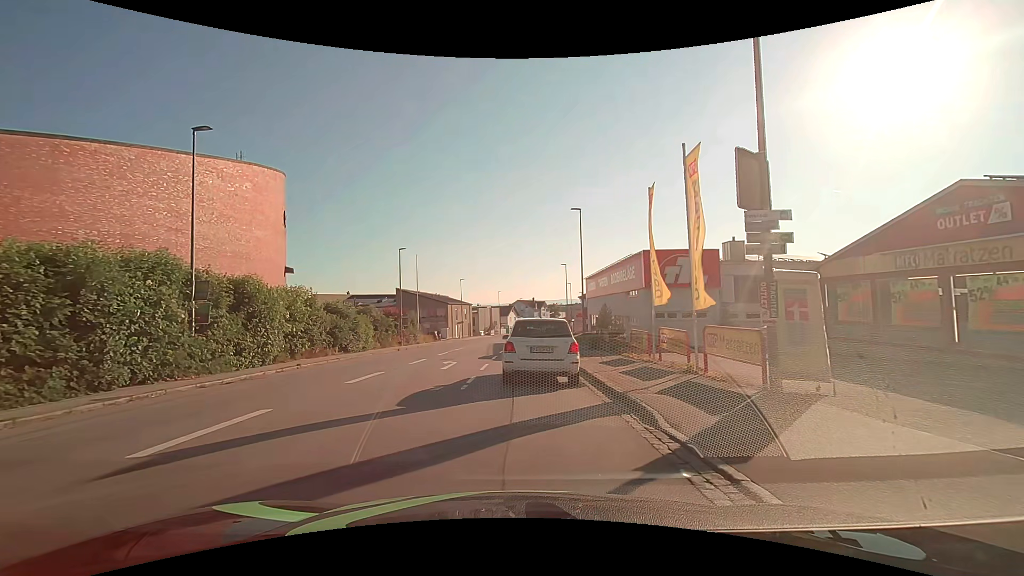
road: tertiary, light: Day
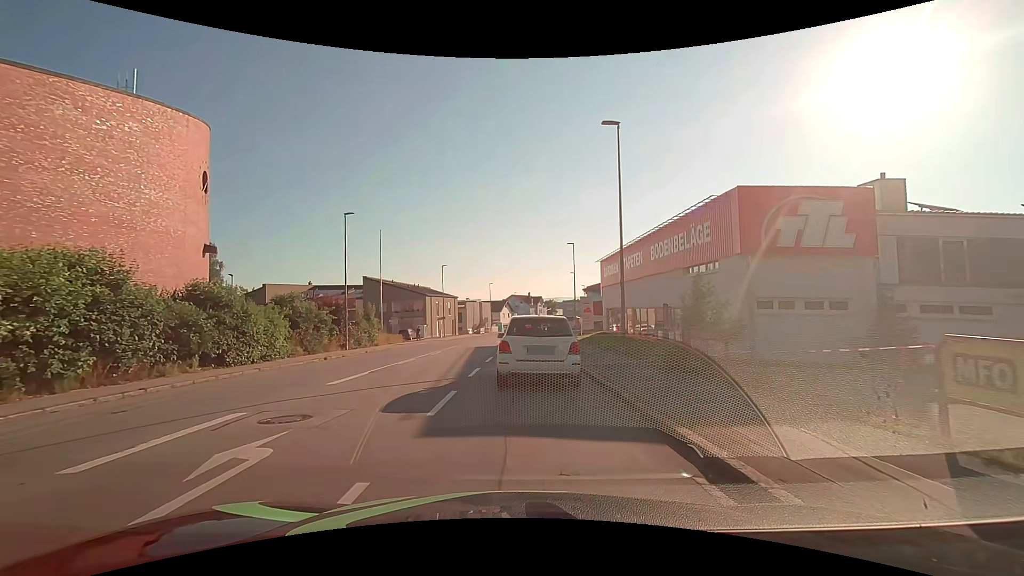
(-0.2, +15.4) m; 0°
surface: asphalt
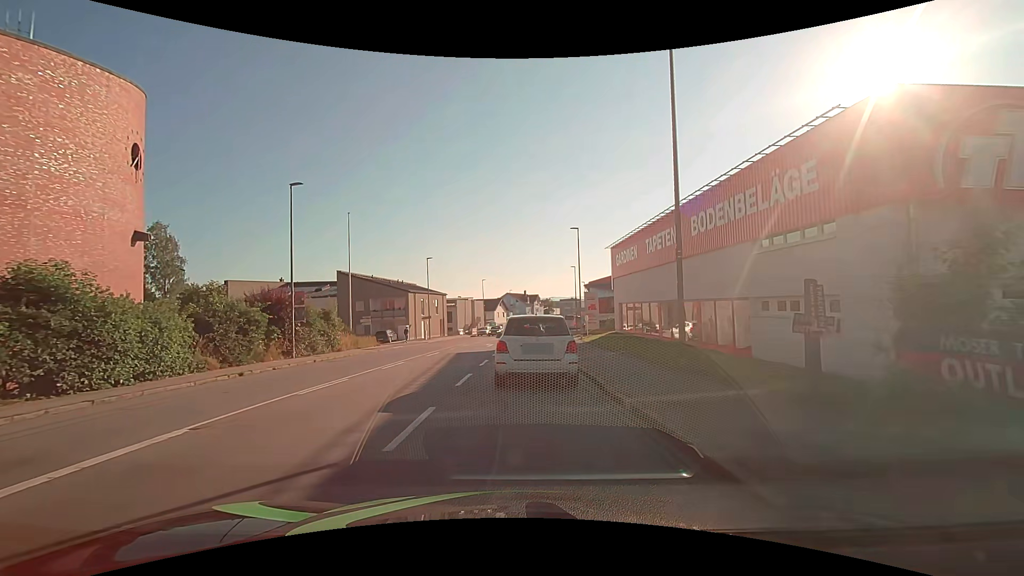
(0.0, +8.1) m; 0°
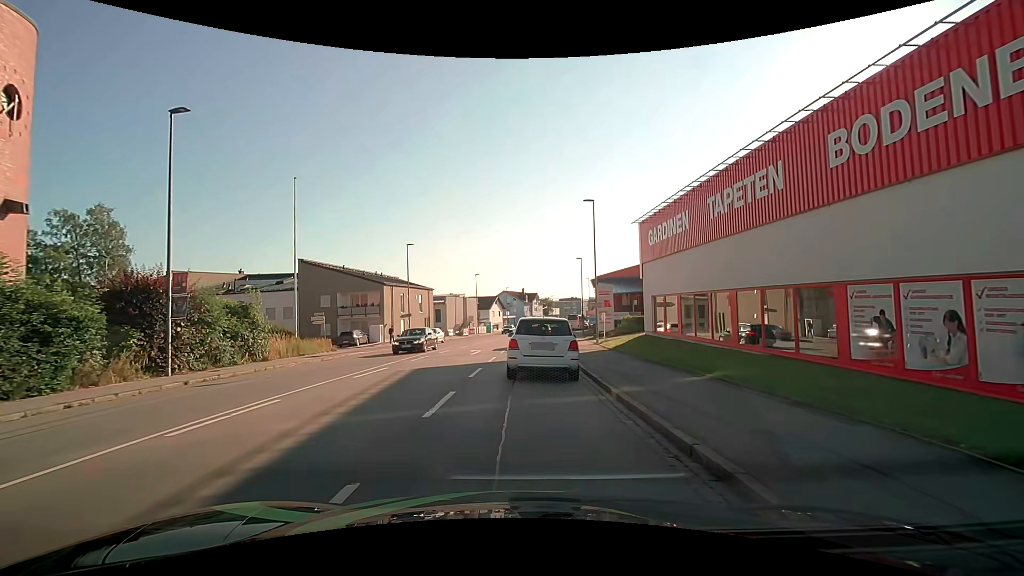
(+0.1, +10.3) m; +1°
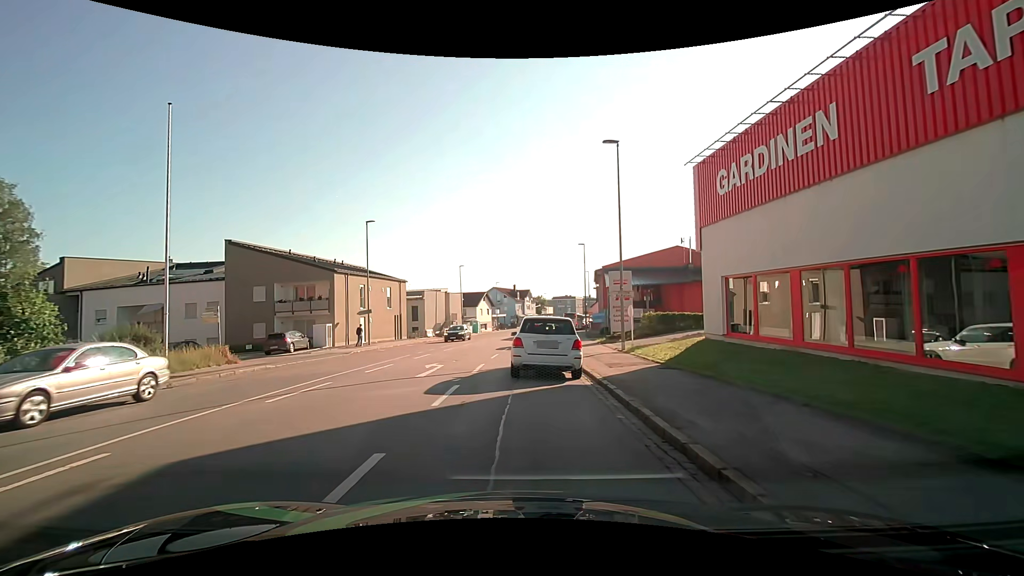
(+0.1, +11.3) m; +2°
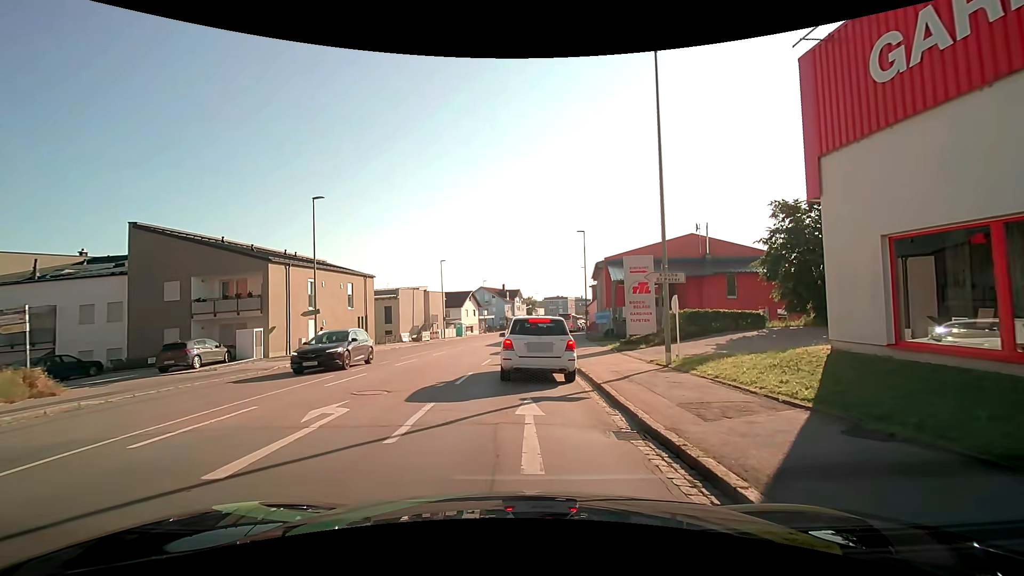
(0.0, +8.6) m; +1°
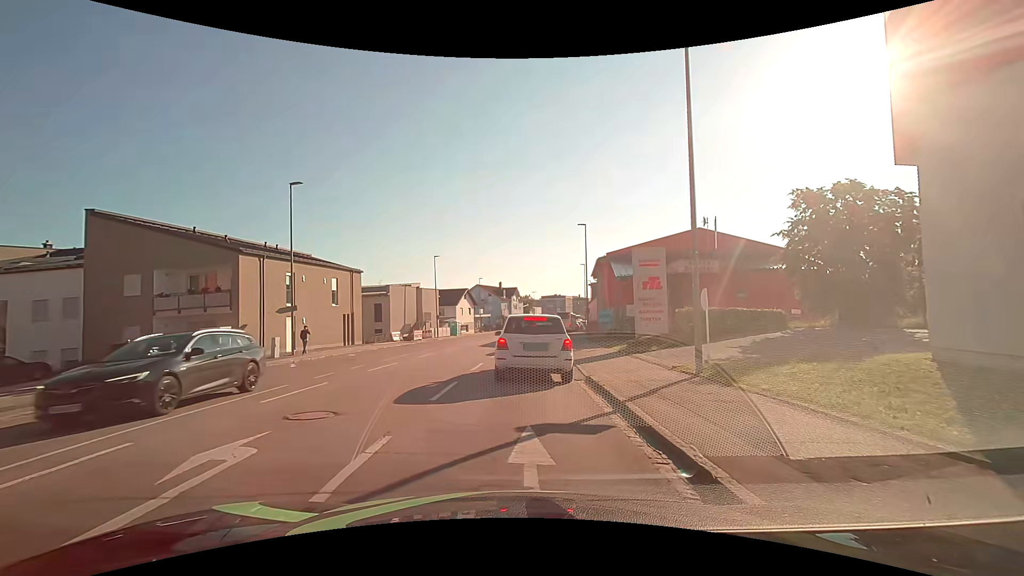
(0.0, +2.8) m; +1°
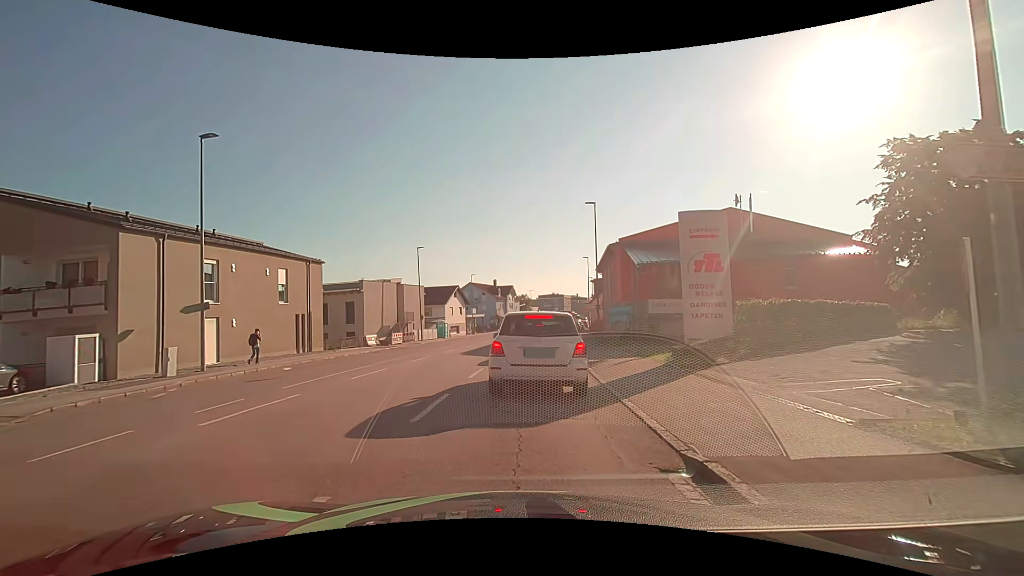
(-0.1, +7.8) m; -1°
